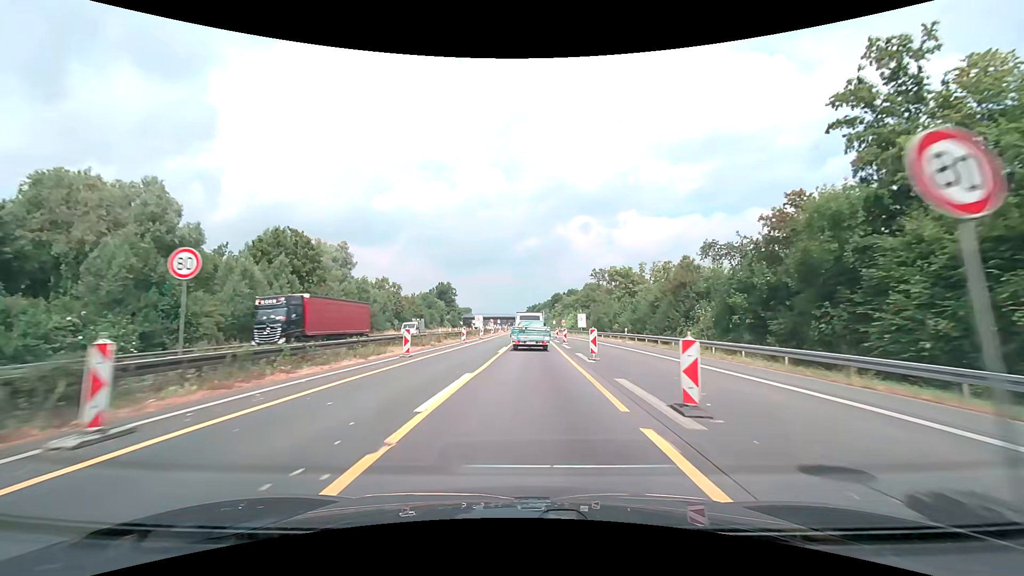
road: motorway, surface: asphalt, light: Day
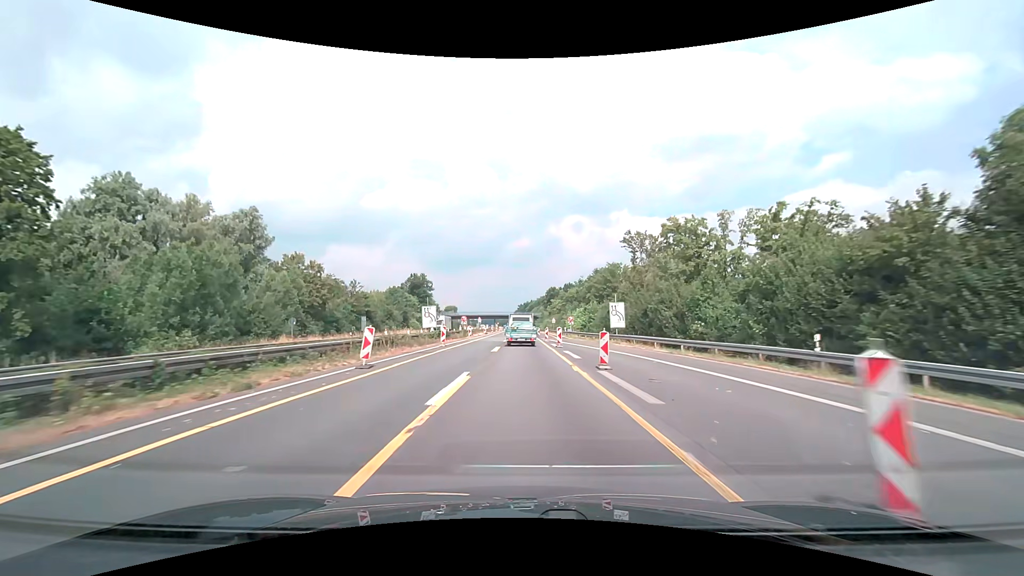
(+0.6, +35.6) m; +1°
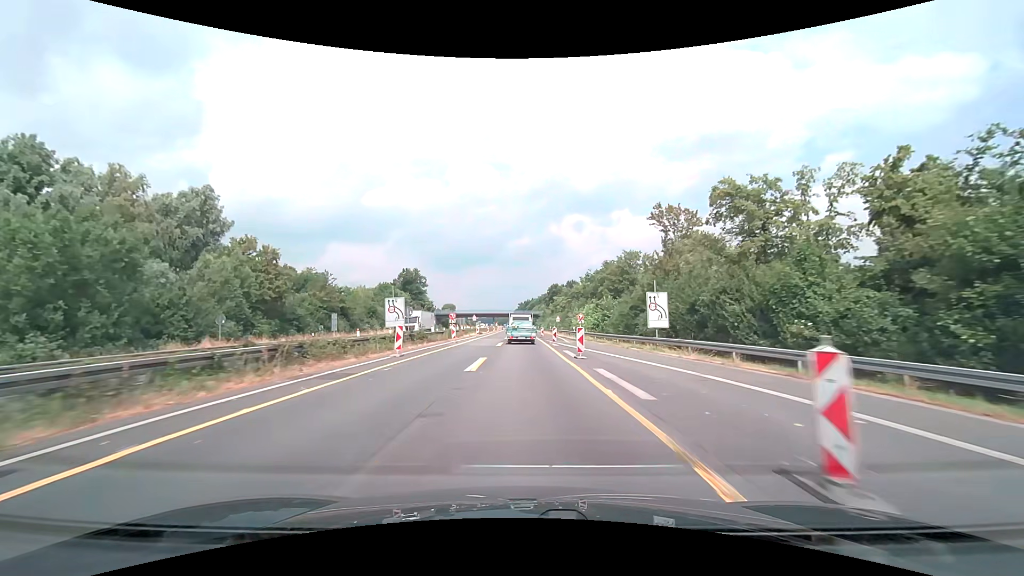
(0.0, +12.2) m; 0°
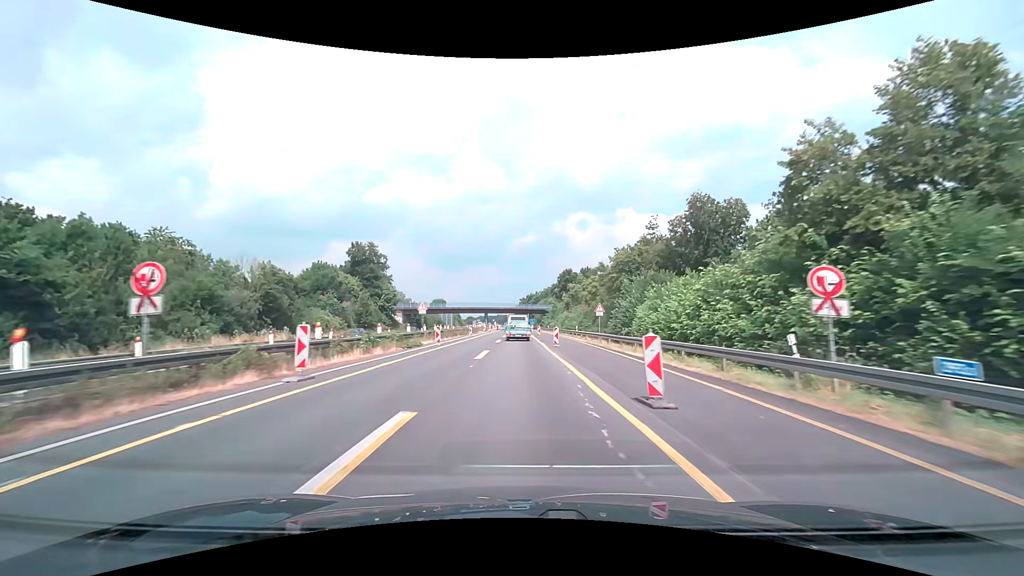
(-0.1, +49.1) m; 0°
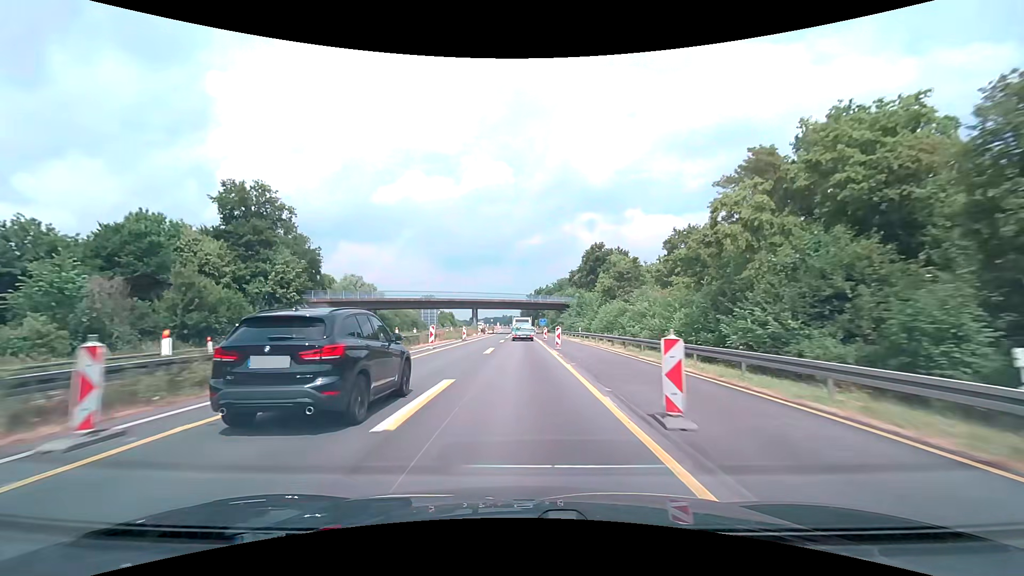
(-0.3, +49.4) m; -1°
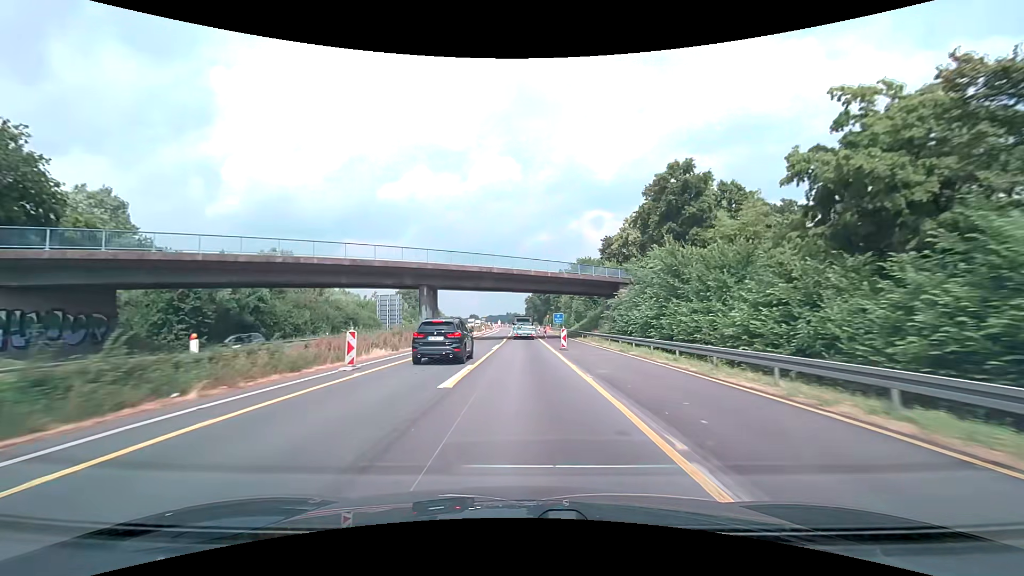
(-0.3, +49.8) m; -1°
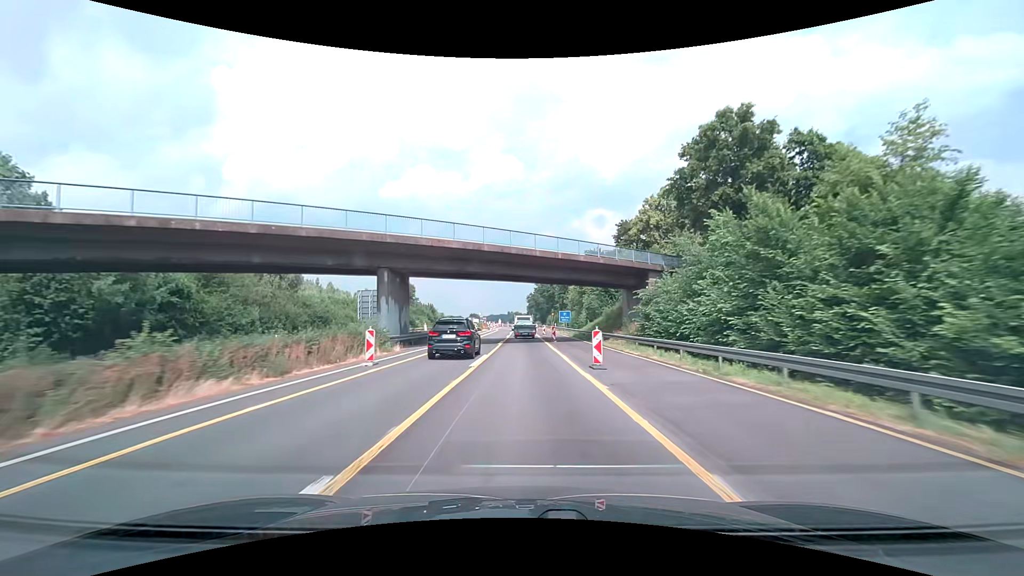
(0.0, +12.5) m; 0°
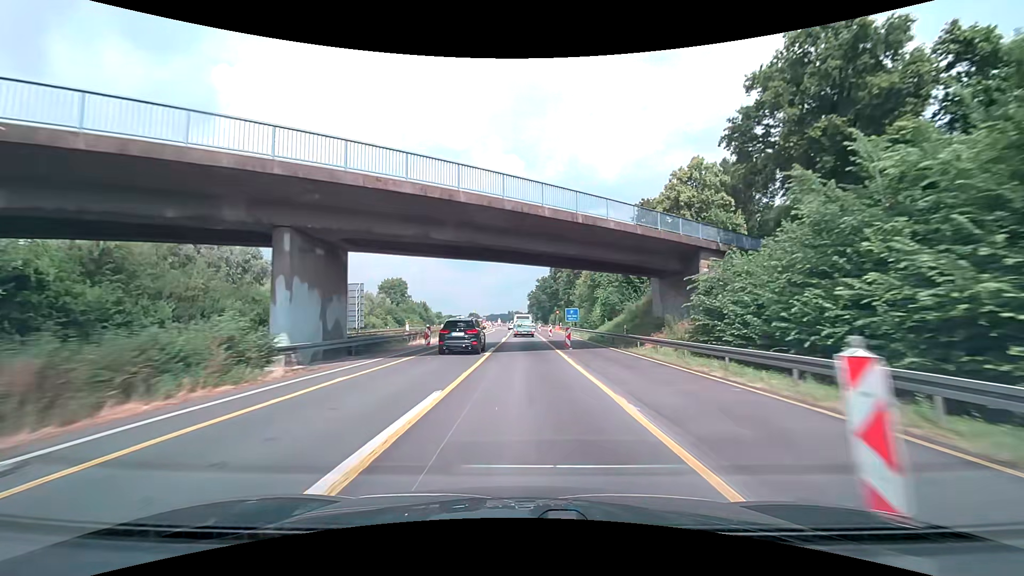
(0.0, +12.5) m; 0°
